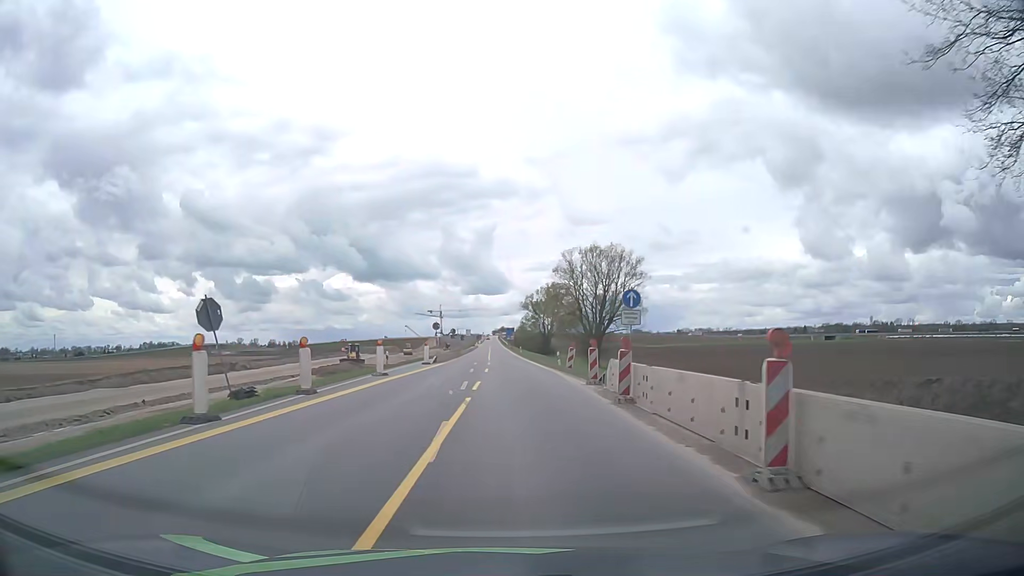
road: motorway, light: Day
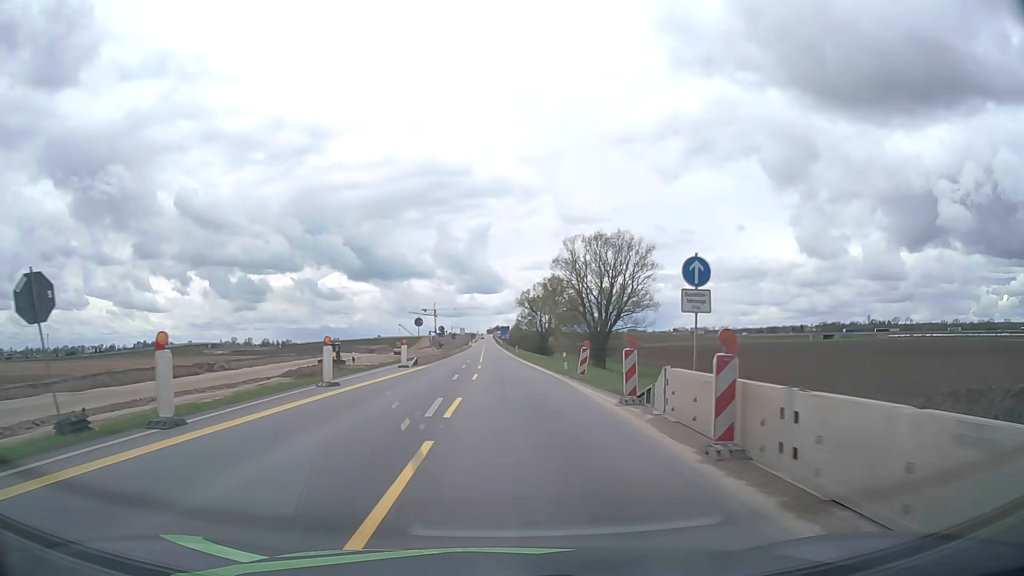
(+0.1, +7.5) m; +1°
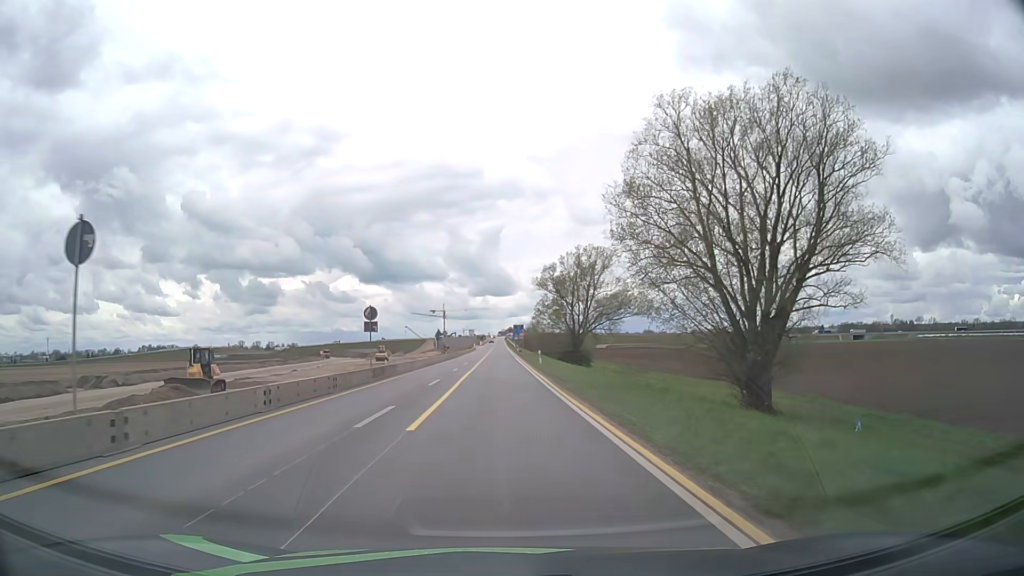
(-0.2, +37.7) m; -1°
(0, +10) (0, +20) (0, +30) (0, +40) (-1, +50) (-1, +60) (-1, +70) (-1, +80) (-1, +90) (-1, +100) m
